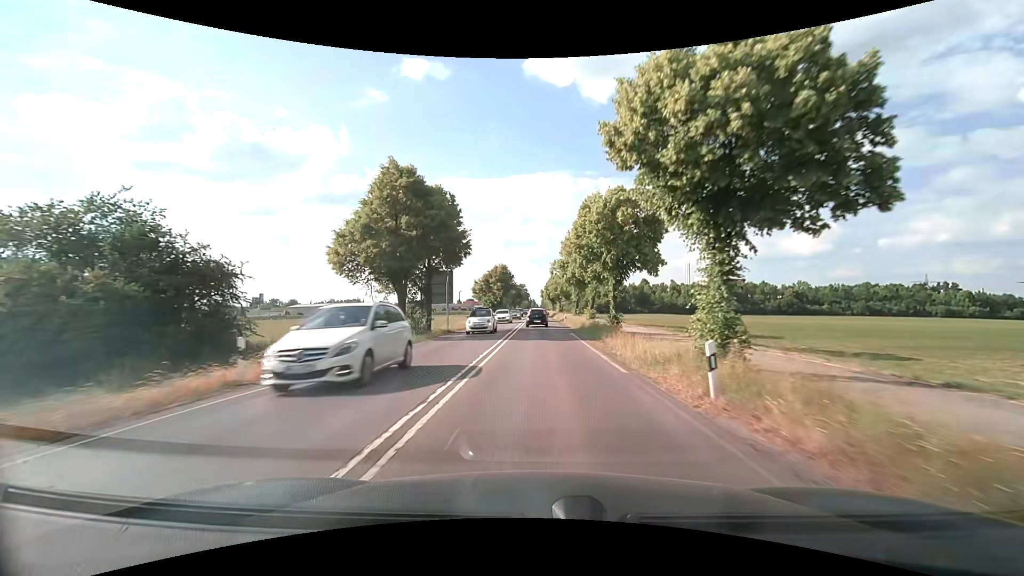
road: secondary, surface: asphalt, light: Day
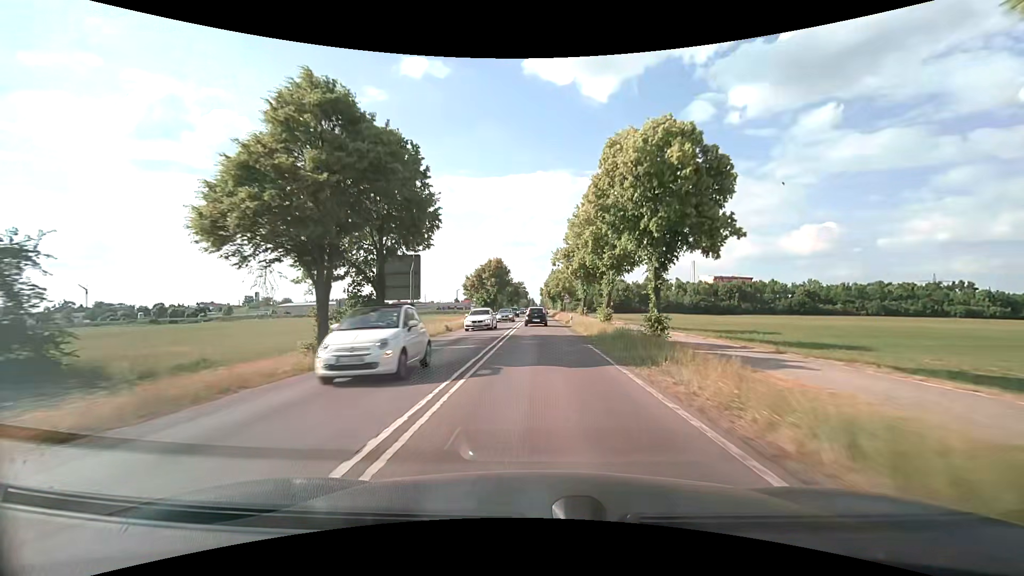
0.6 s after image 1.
(0.0, +10.4) m; 0°
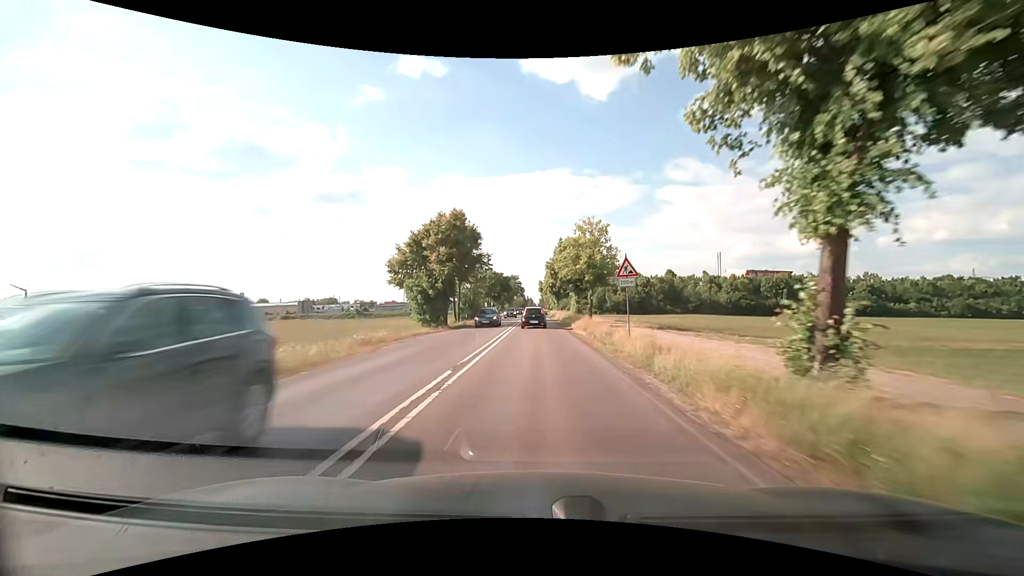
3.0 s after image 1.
(+0.2, +41.4) m; 0°
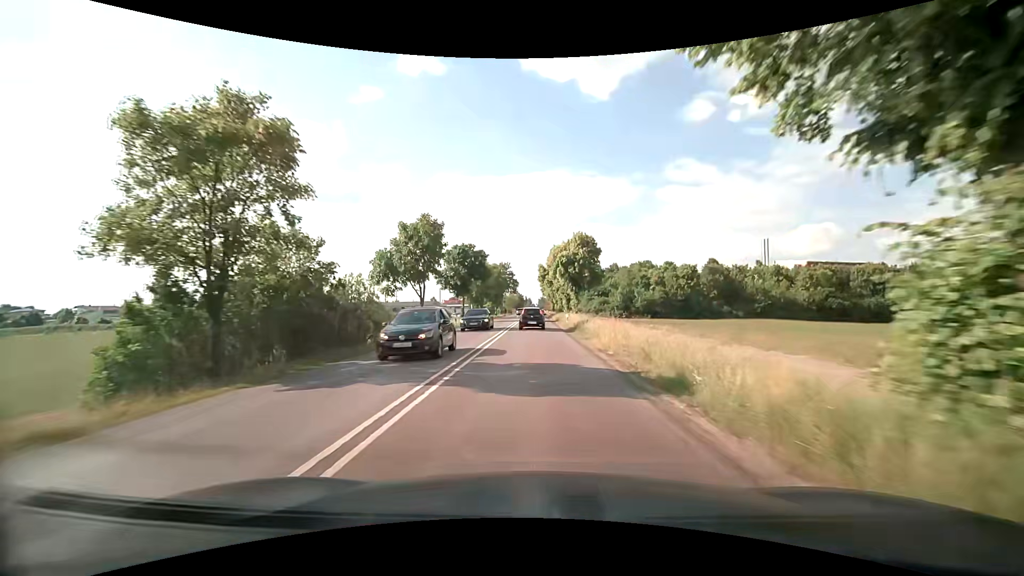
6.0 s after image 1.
(-0.1, +48.5) m; 0°
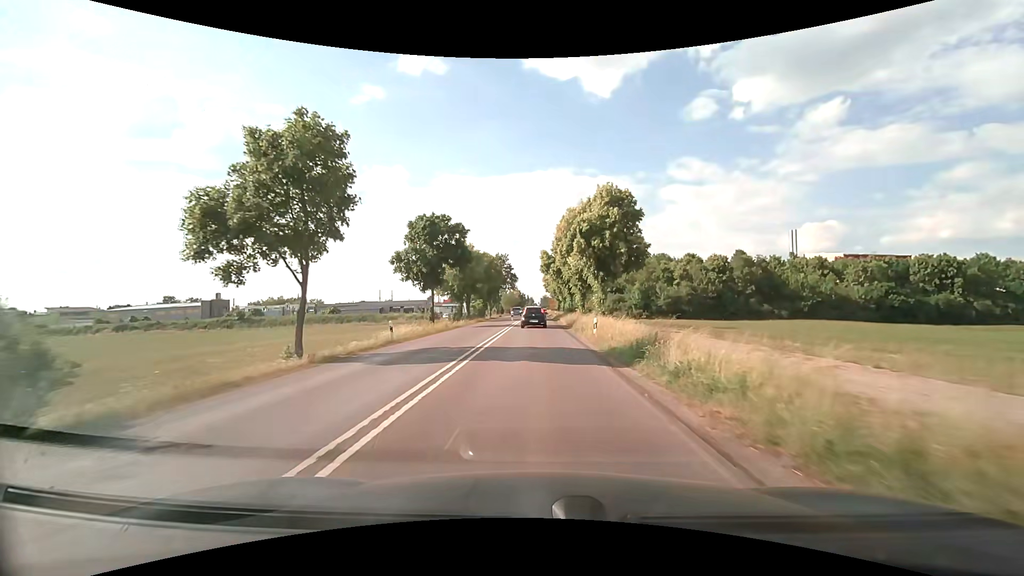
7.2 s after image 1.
(0.0, +18.0) m; 0°
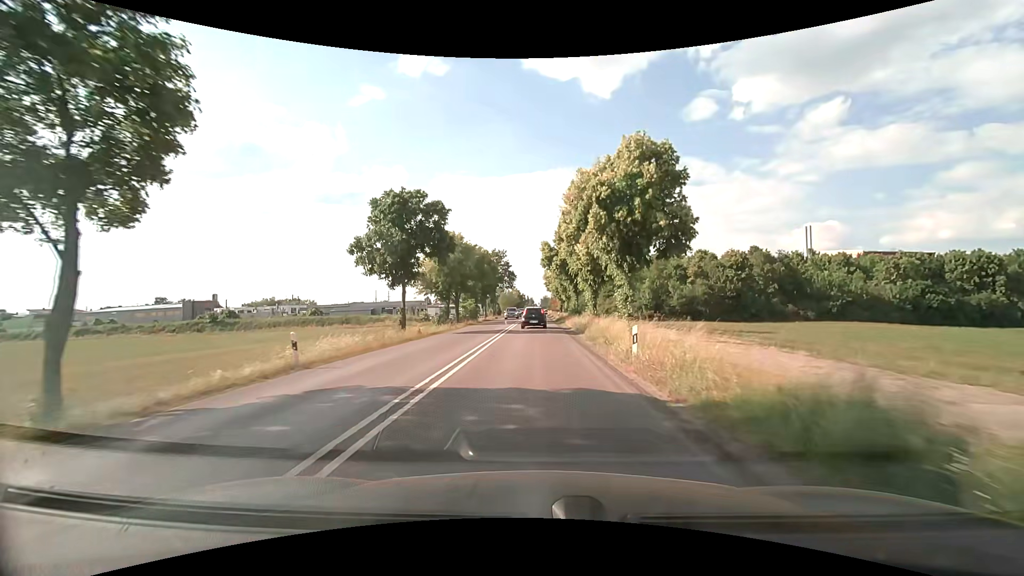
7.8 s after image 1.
(0.0, +8.7) m; 0°
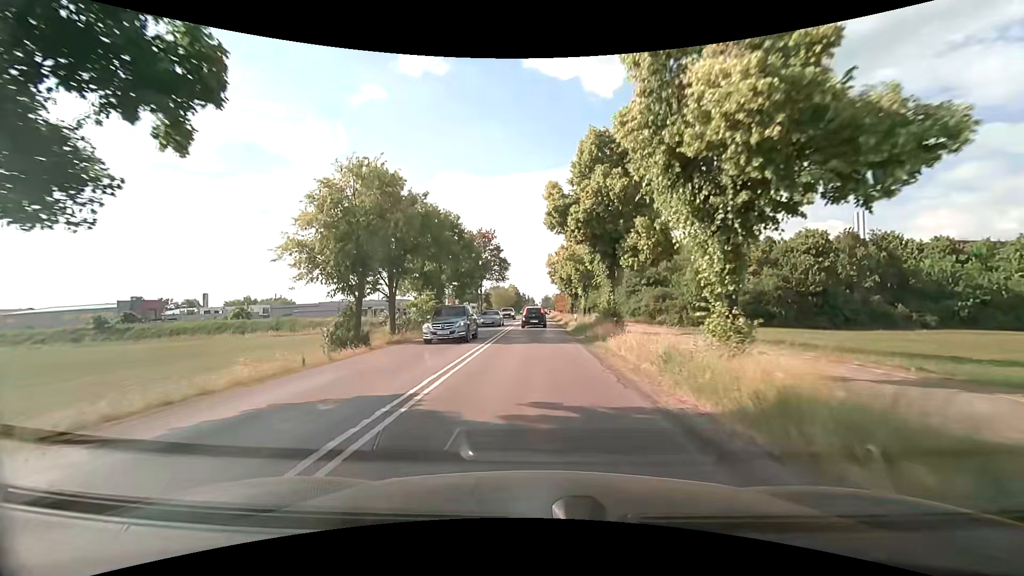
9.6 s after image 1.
(0.0, +24.4) m; 0°
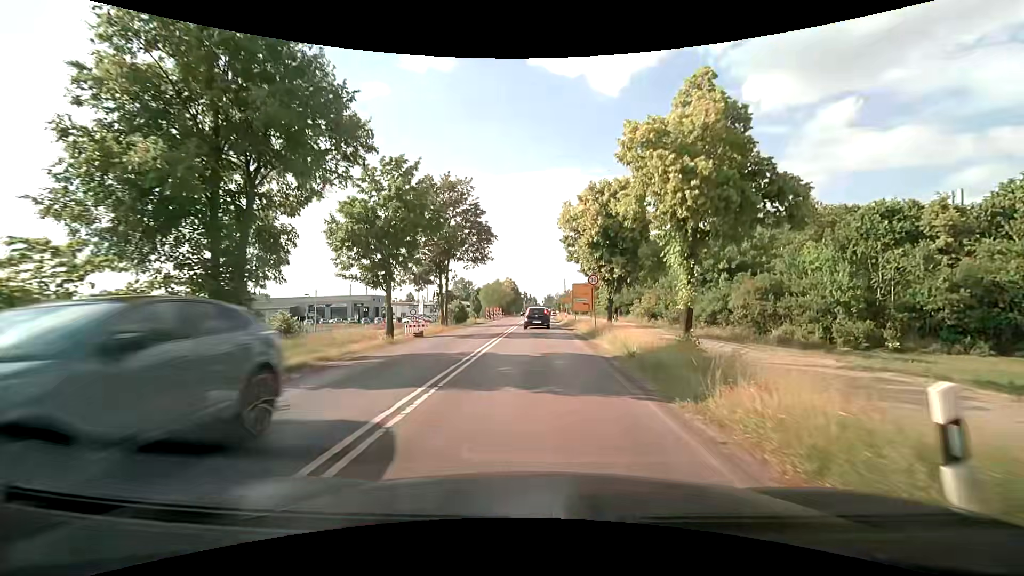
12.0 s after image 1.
(-0.1, +28.3) m; 0°
(0, +10) (0, +20) (0, +30) (0, +40) (0, +50) (0, +60) (0, +70) (0, +80) (0, +90) (+1, +100) m
